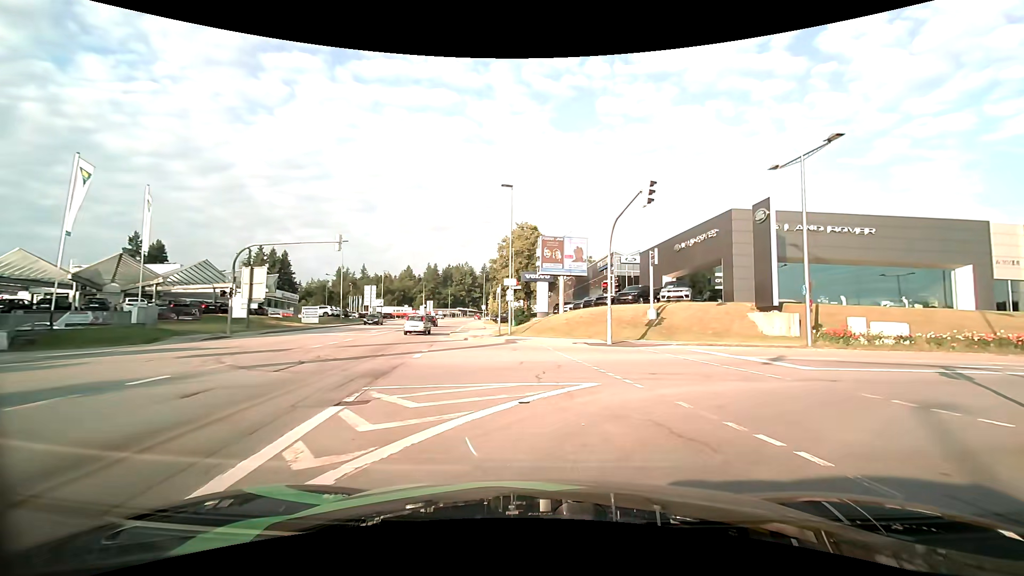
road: tertiary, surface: asphalt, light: Day
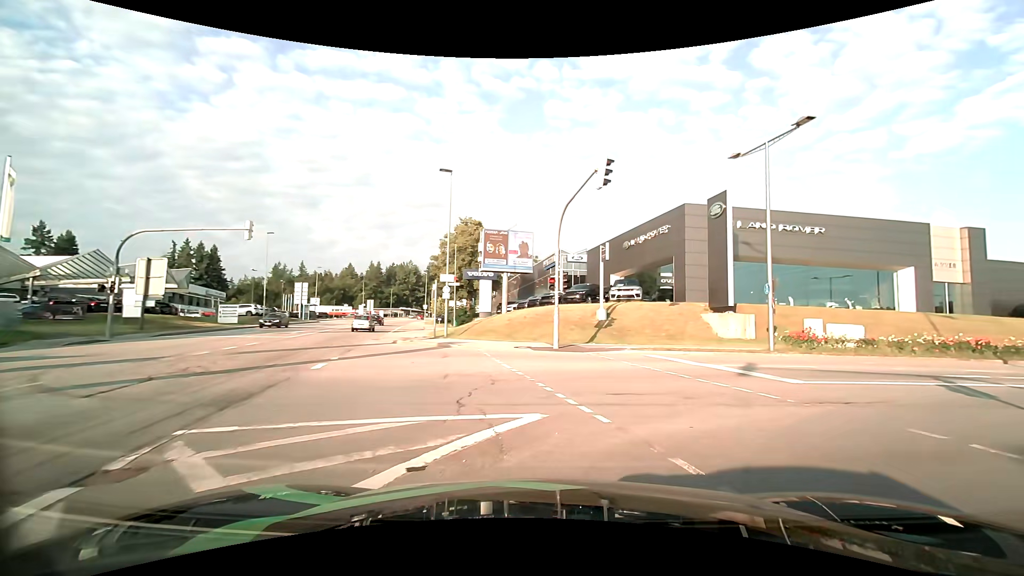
(+0.2, +3.3) m; +6°
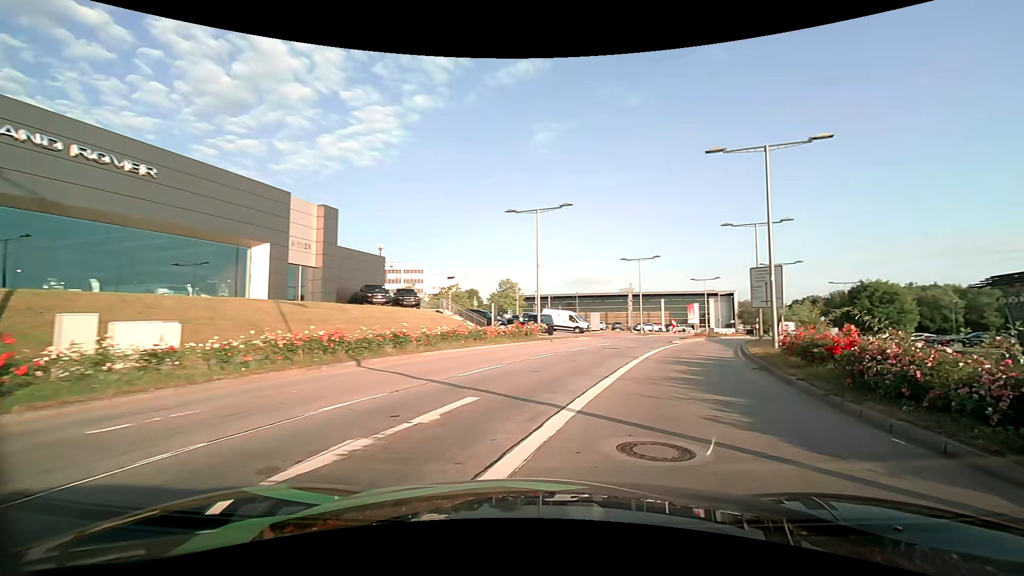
(+6.8, +11.9) m; +64°
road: secondary
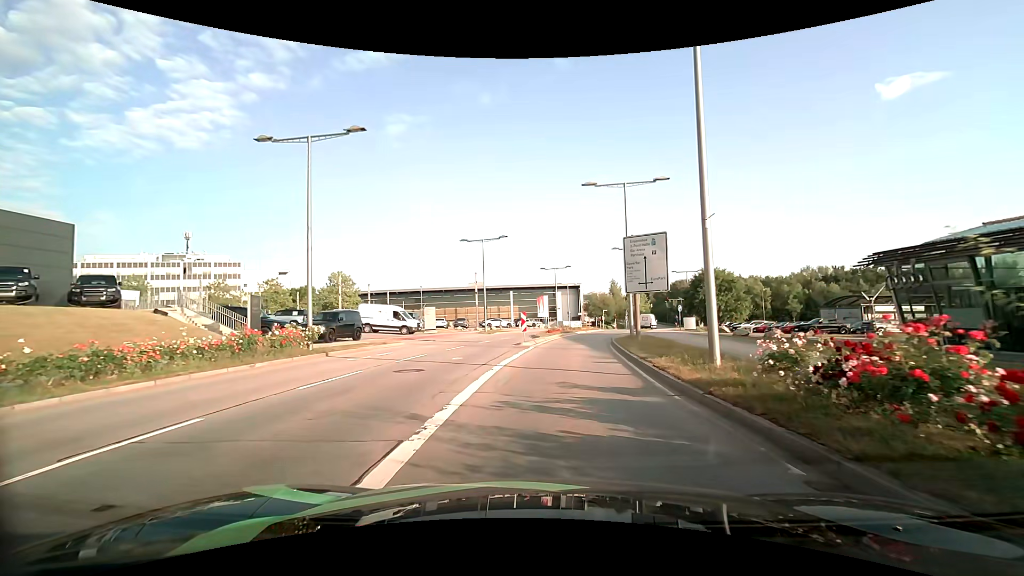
(+2.8, +12.6) m; +16°
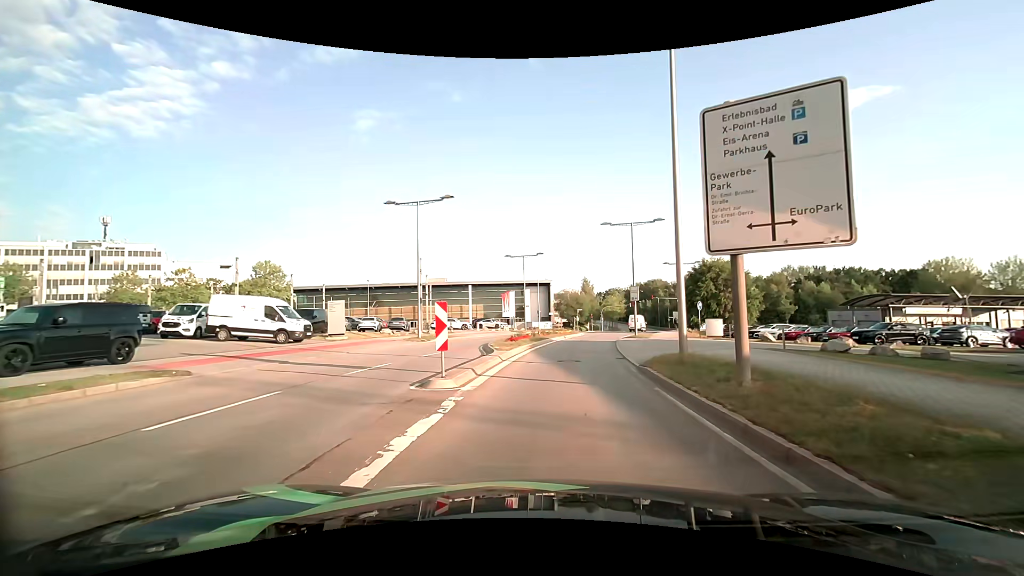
(+0.6, +15.5) m; +4°
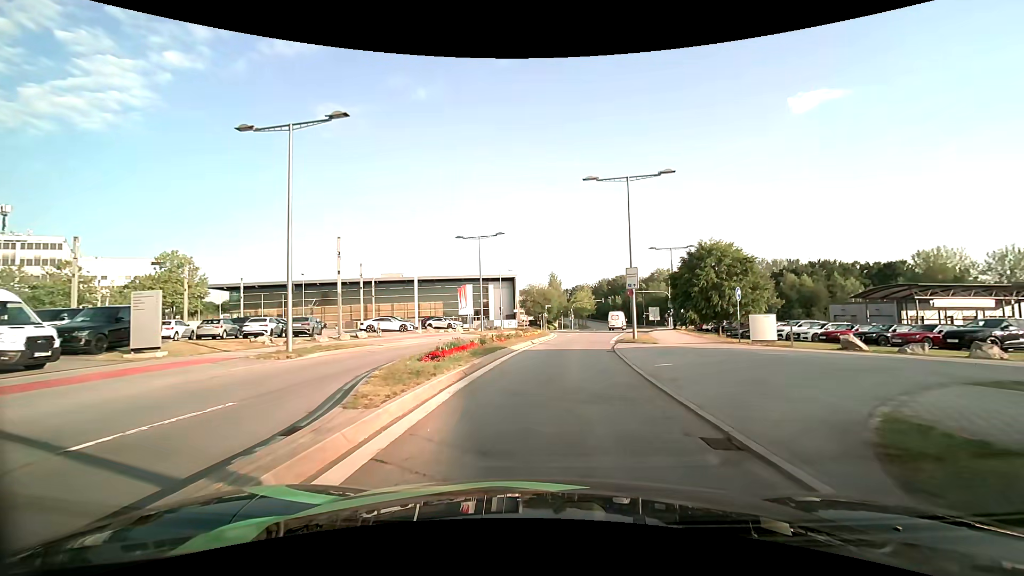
(+0.5, +12.7) m; +2°
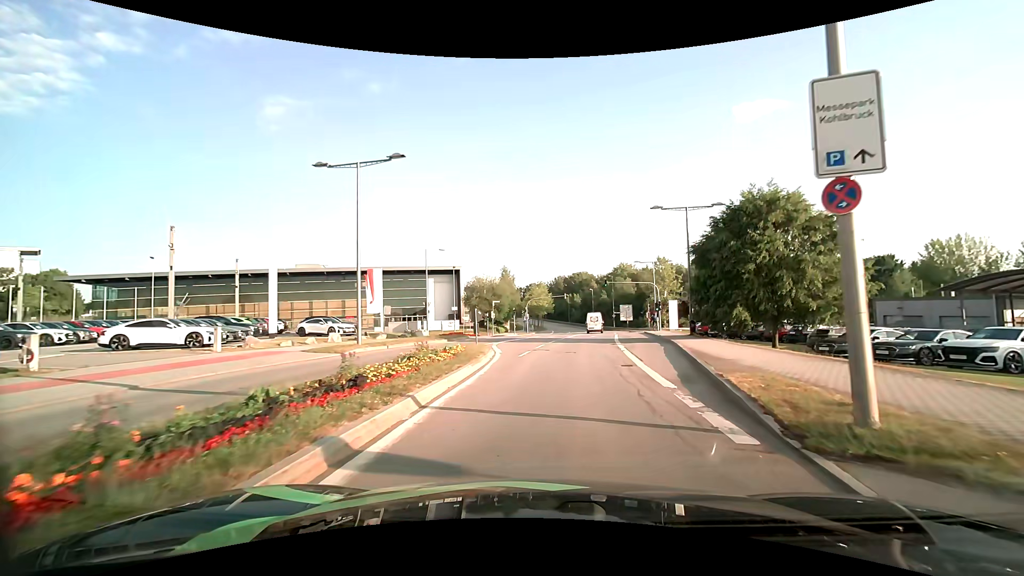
(+1.7, +22.1) m; +7°
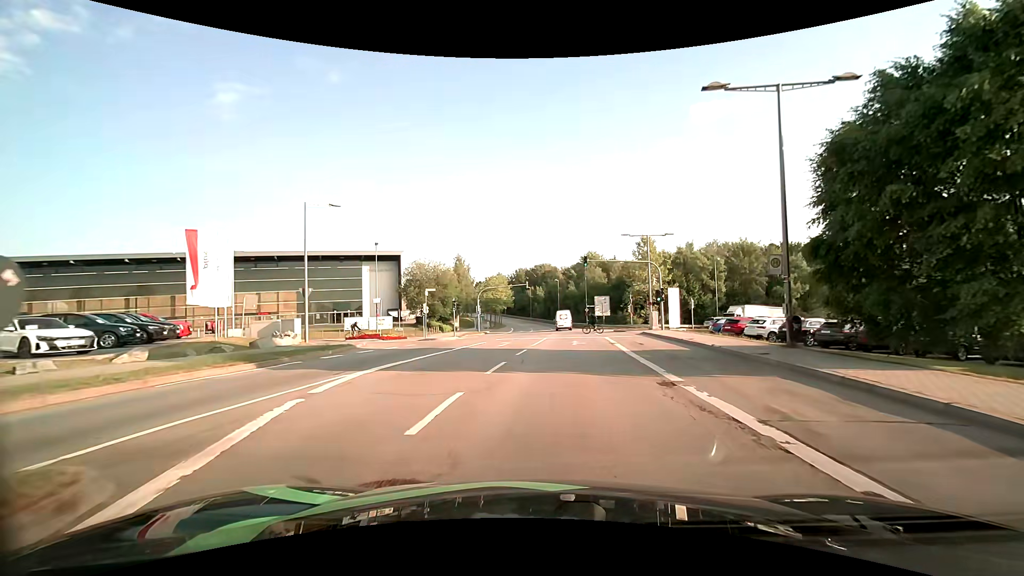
(+0.7, +18.8) m; +4°
(0, +10) (+1, +20) (+2, +30) (+2, +40) (+3, +50) (+3, +60) (+4, +70) (+4, +80) (+3, +90) (+3, +100) m
